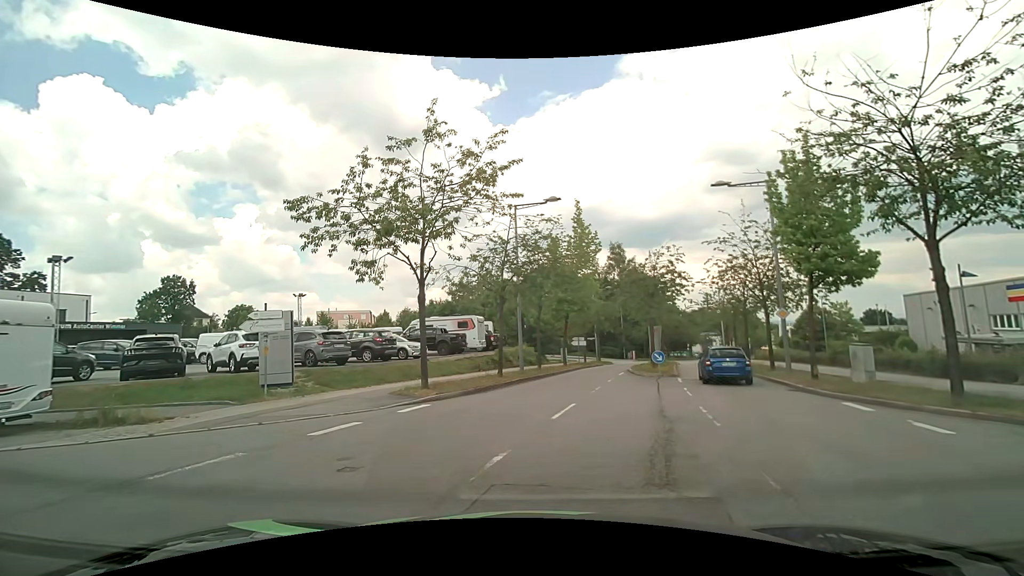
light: Day
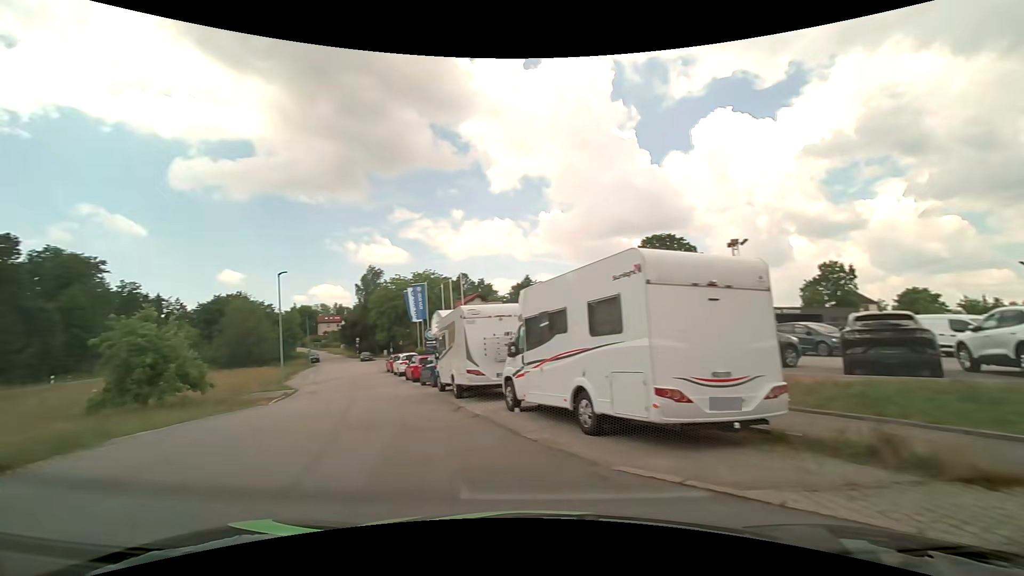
(-3.7, +6.2) m; -68°
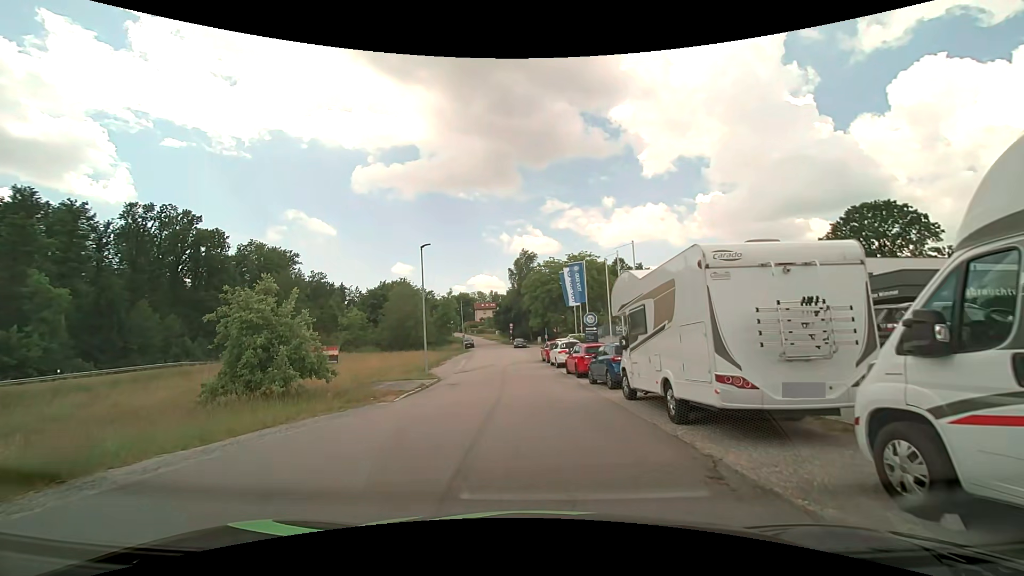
(-1.5, +7.1) m; -17°
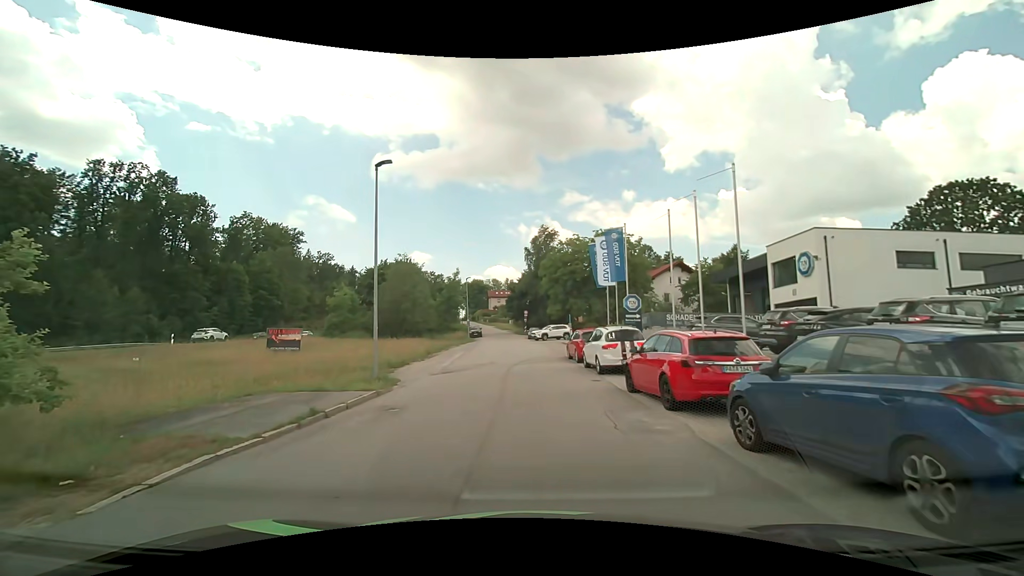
(-0.3, +12.3) m; -2°
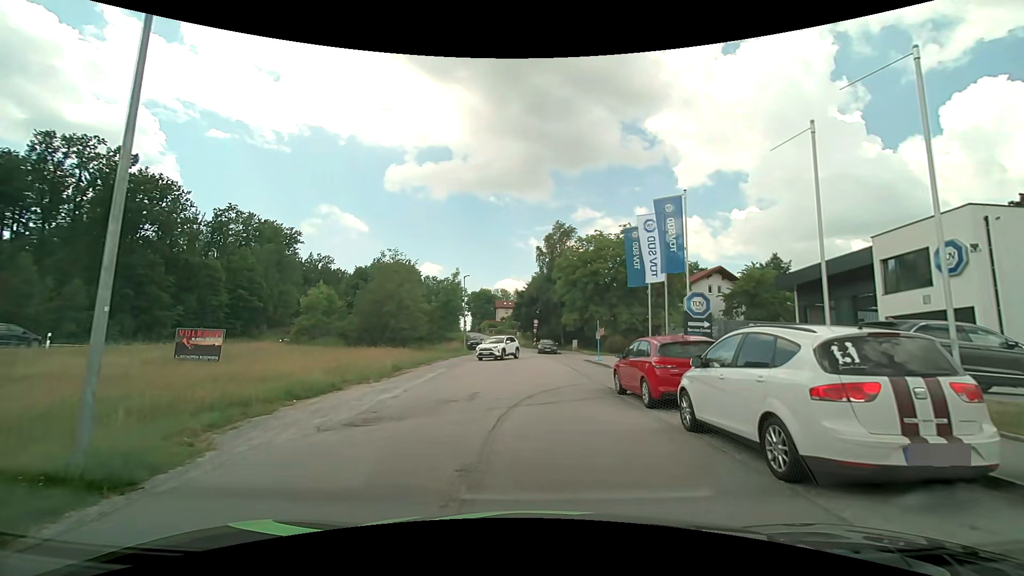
(0.0, +11.6) m; -1°
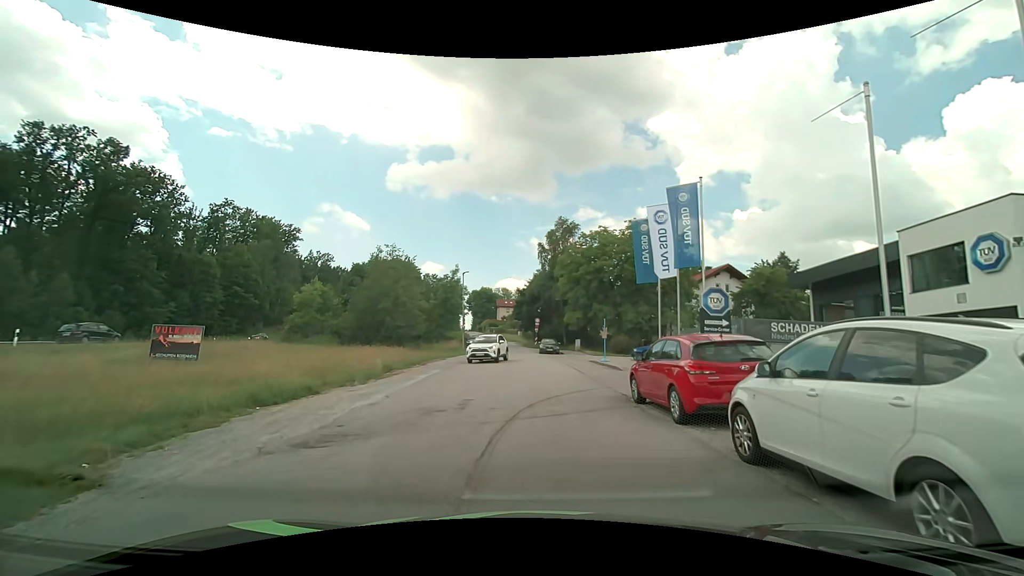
(0.0, +2.0) m; 0°
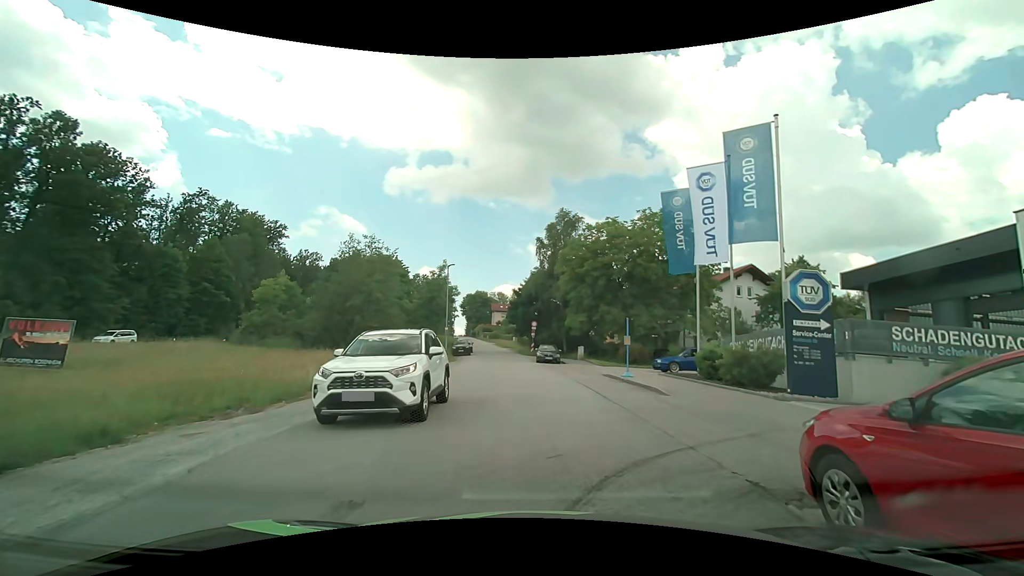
(+0.1, +7.4) m; +2°
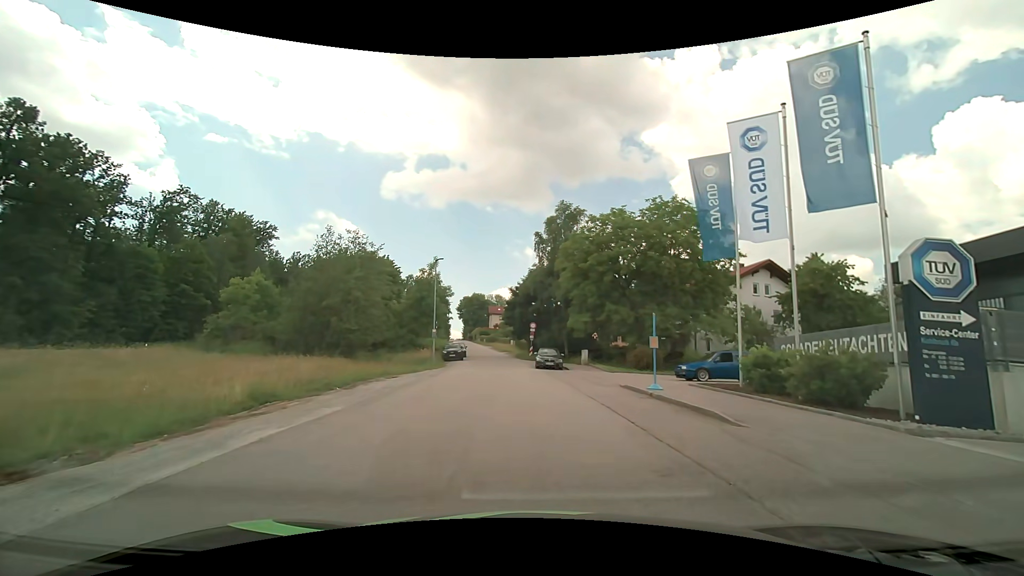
(-0.1, +4.5) m; -2°
